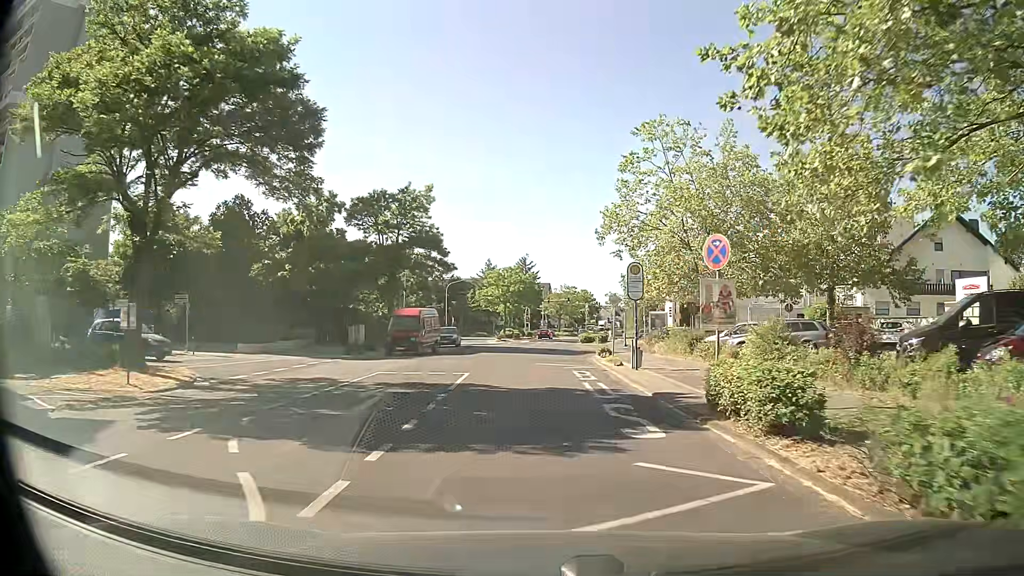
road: tertiary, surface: asphalt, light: Day
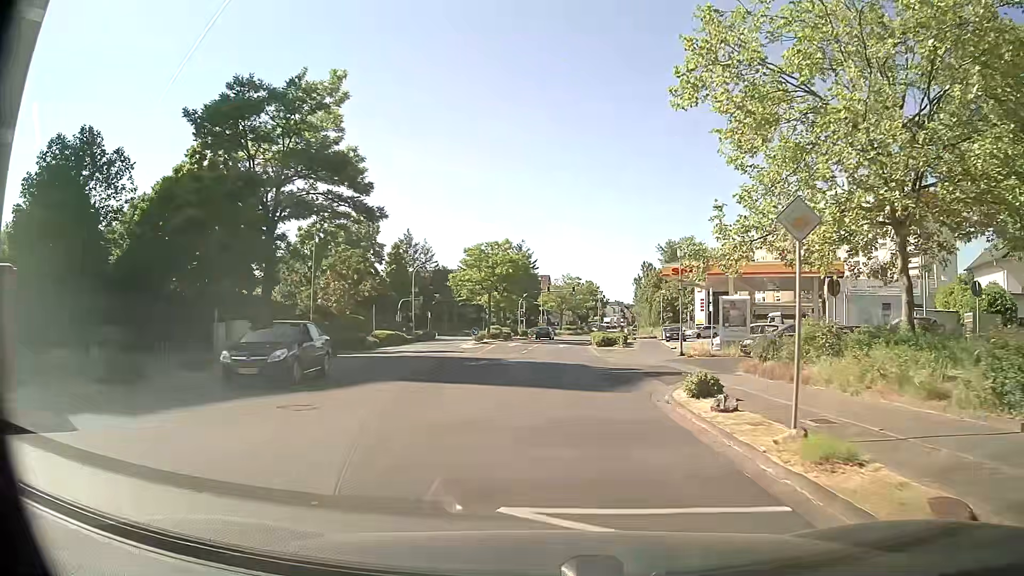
(0.0, +21.6) m; 0°
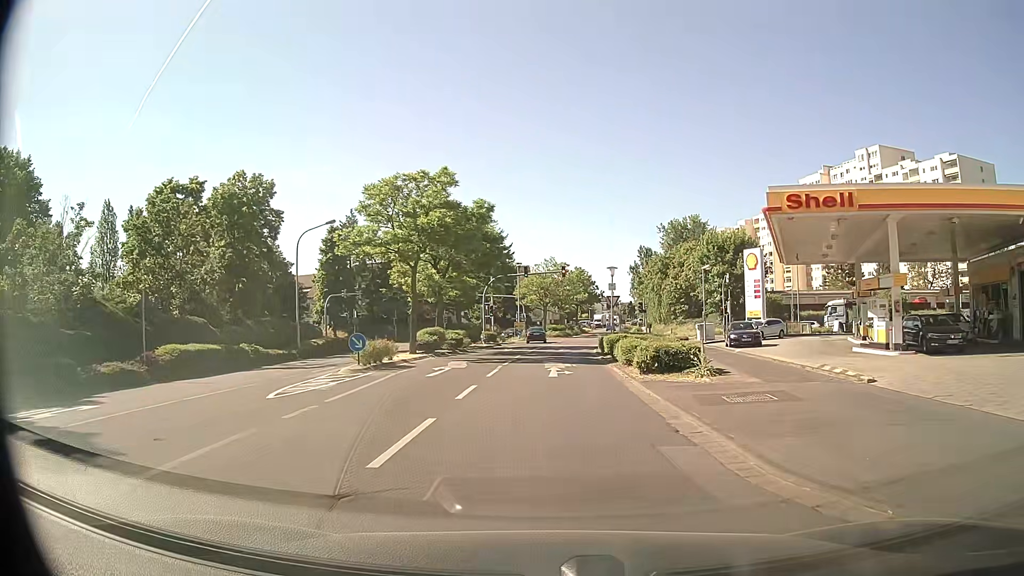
(+0.4, +27.7) m; +1°
(0, +10) (0, +20) (+1, +30) (+1, +40) (+2, +50) (+7, +59) (+15, +64) (+25, +65) (+35, +62) (+44, +60) m
